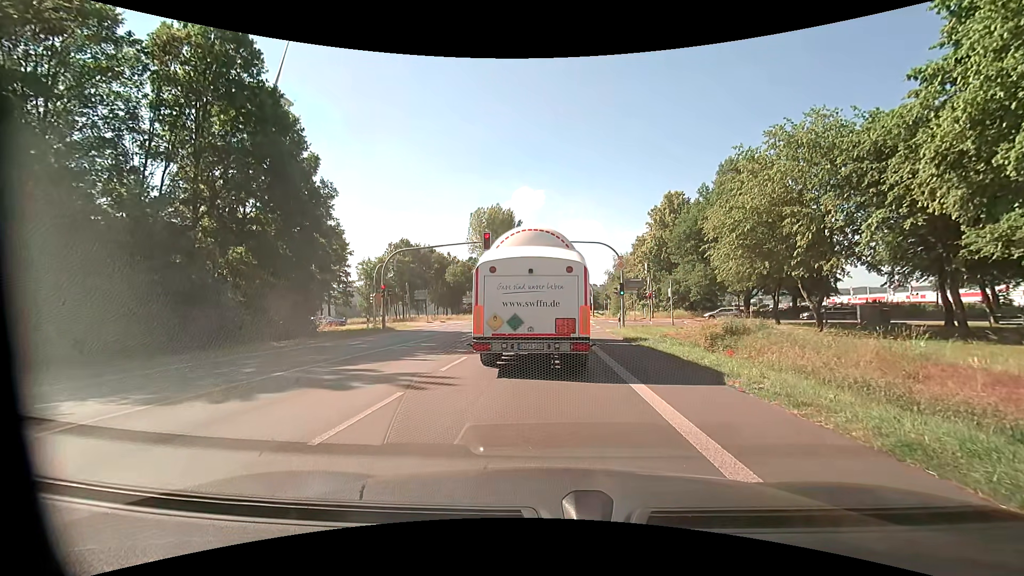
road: primary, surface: asphalt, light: Day
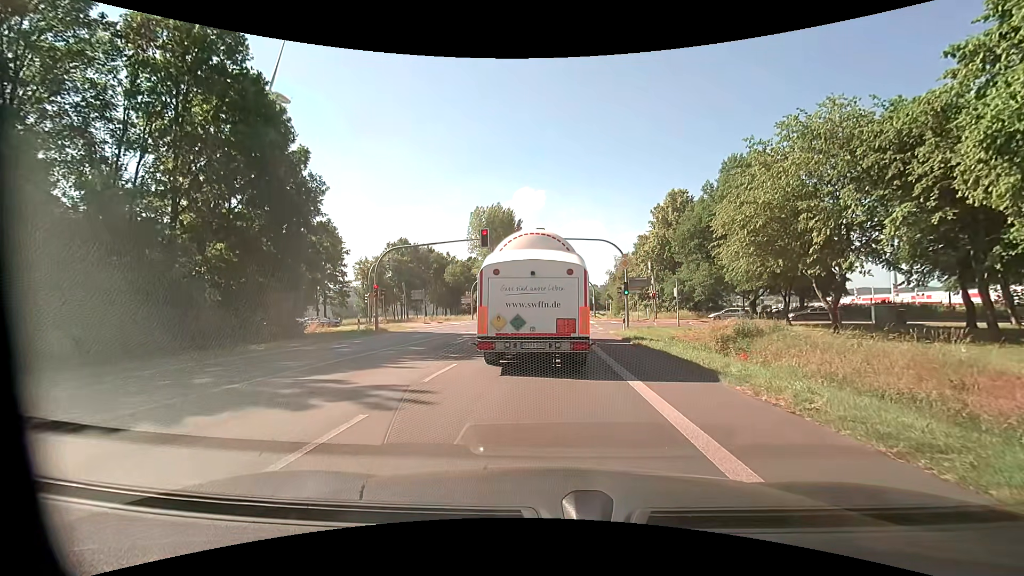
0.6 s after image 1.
(0.0, +1.8) m; +2°
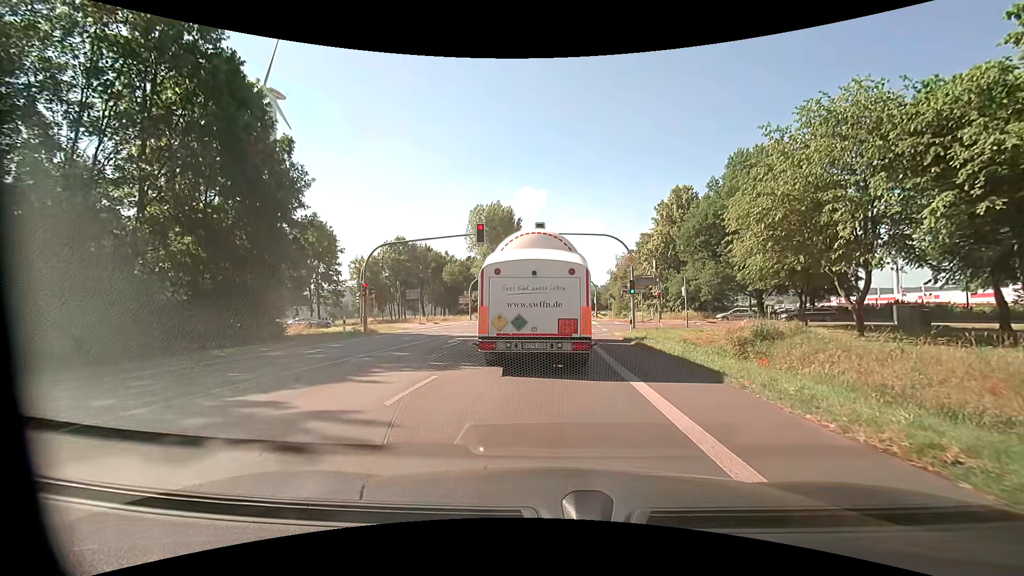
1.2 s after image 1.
(0.0, +2.4) m; -1°
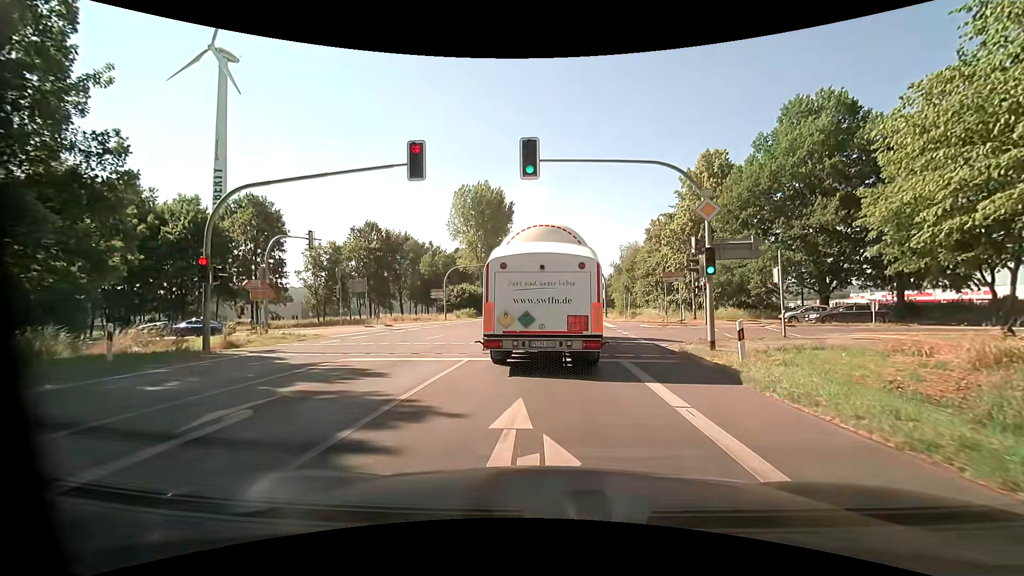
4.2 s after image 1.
(0.0, +15.6) m; 0°
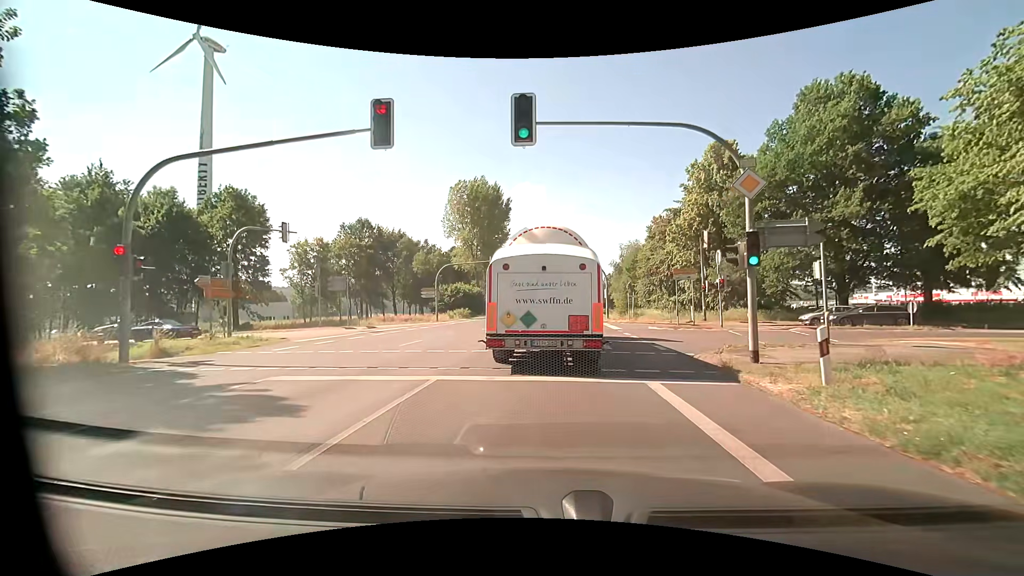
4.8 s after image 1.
(0.0, +3.5) m; 0°
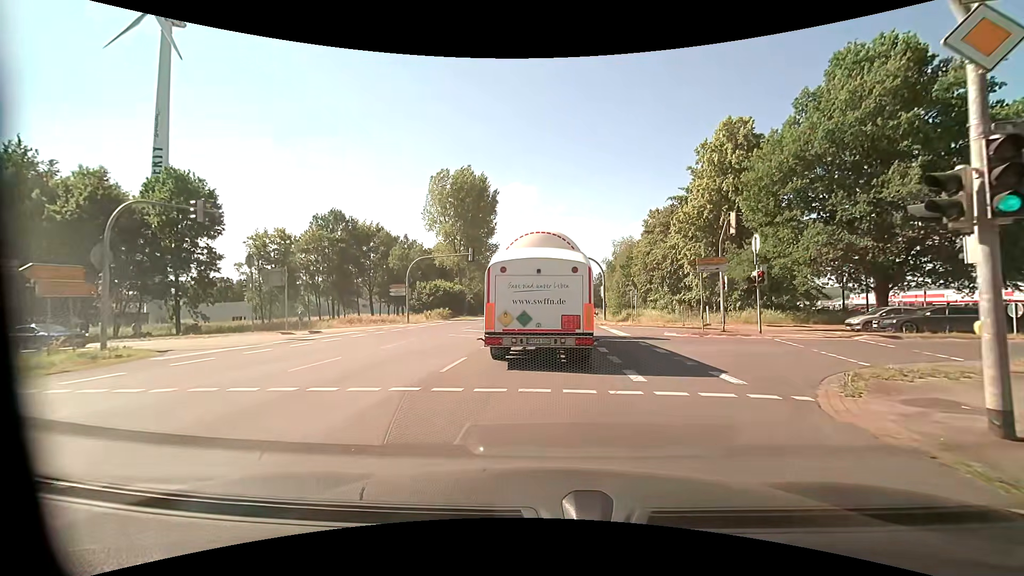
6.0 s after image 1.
(+0.1, +7.2) m; +2°
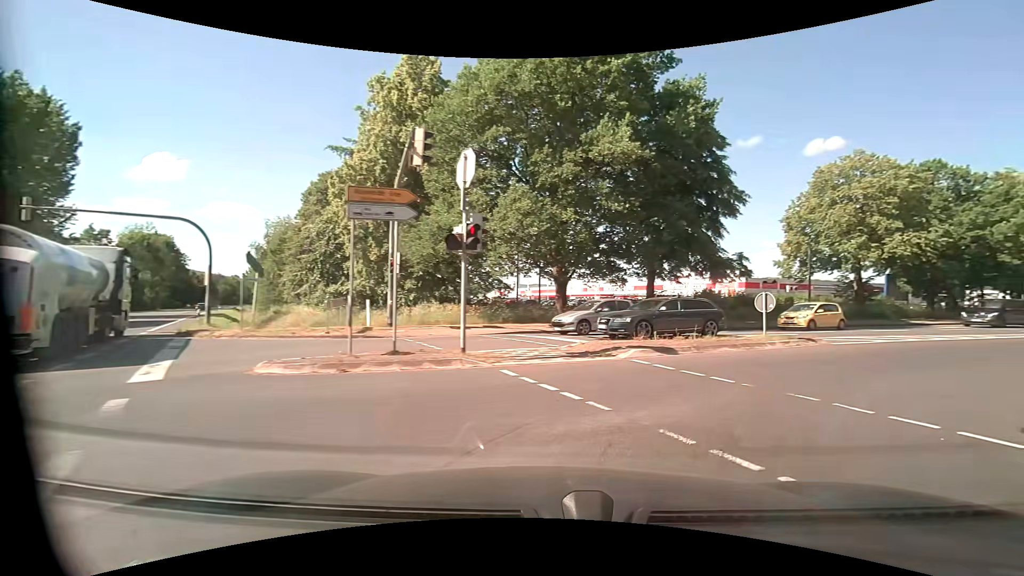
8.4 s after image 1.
(+3.2, +14.3) m; +37°
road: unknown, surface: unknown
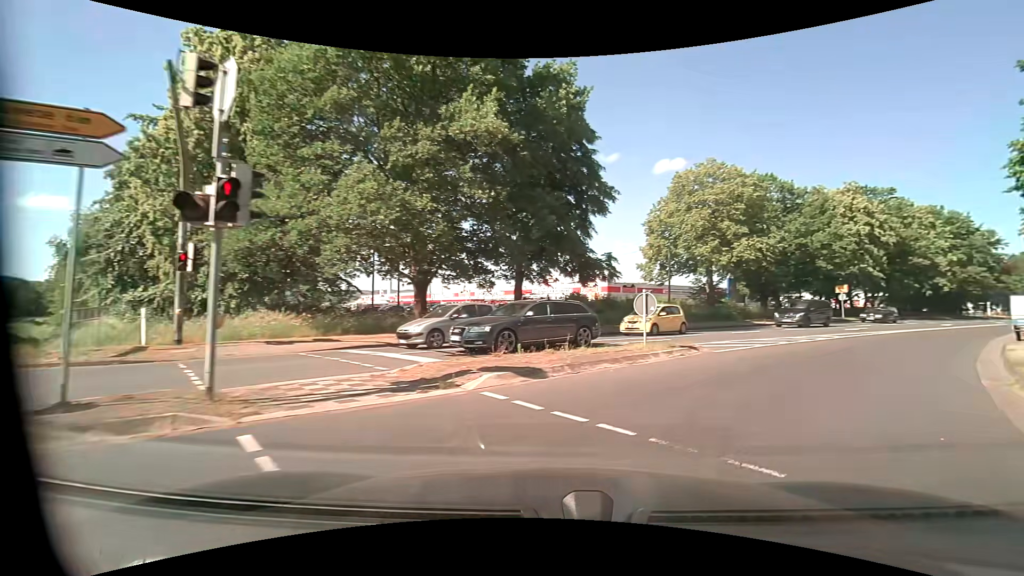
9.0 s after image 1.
(+0.4, +3.9) m; +12°
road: tertiary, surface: asphalt
(+3, +9) (+9, +17) (+16, +25) (+23, +32) (+30, +39) (+38, +45) (+45, +52) (+53, +58) (+60, +65) (+68, +71) m
